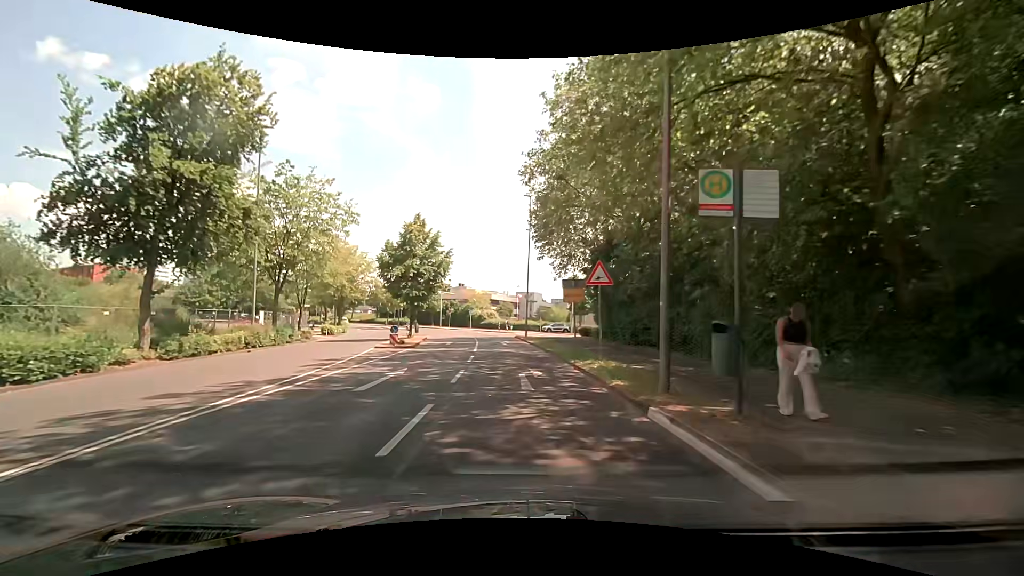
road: tertiary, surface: asphalt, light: Day
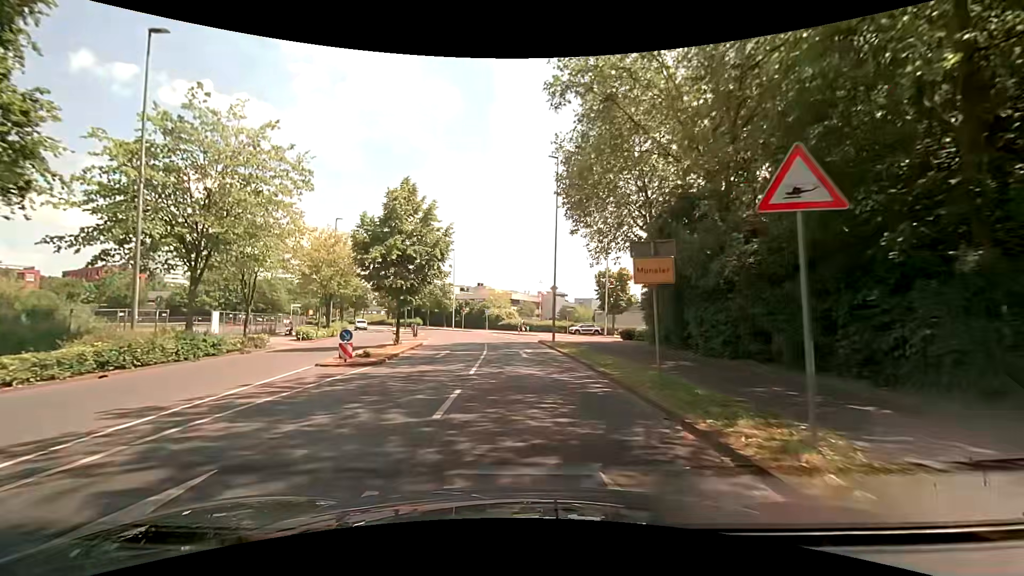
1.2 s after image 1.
(-0.2, +10.2) m; -3°
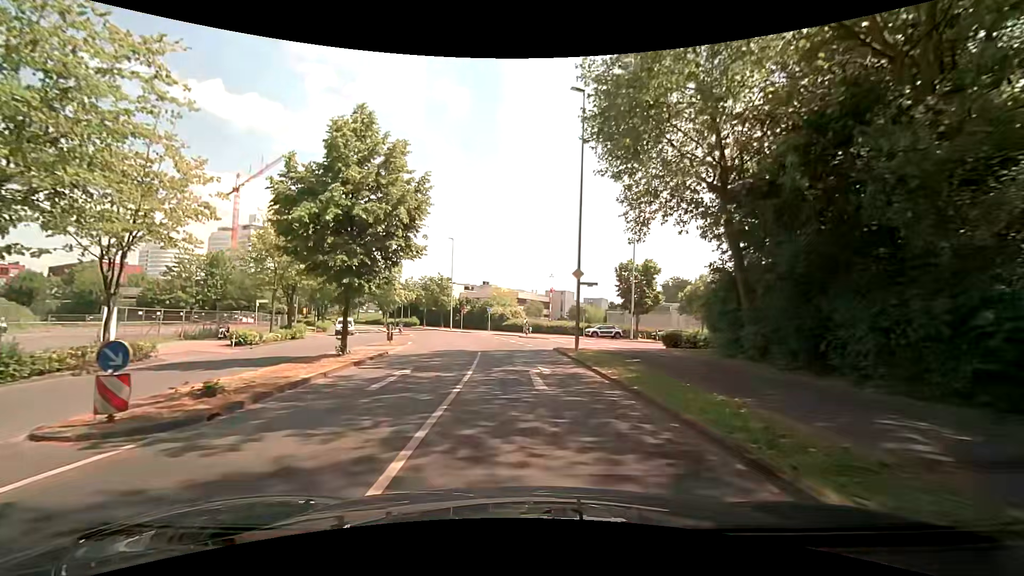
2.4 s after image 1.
(-0.1, +9.6) m; 0°
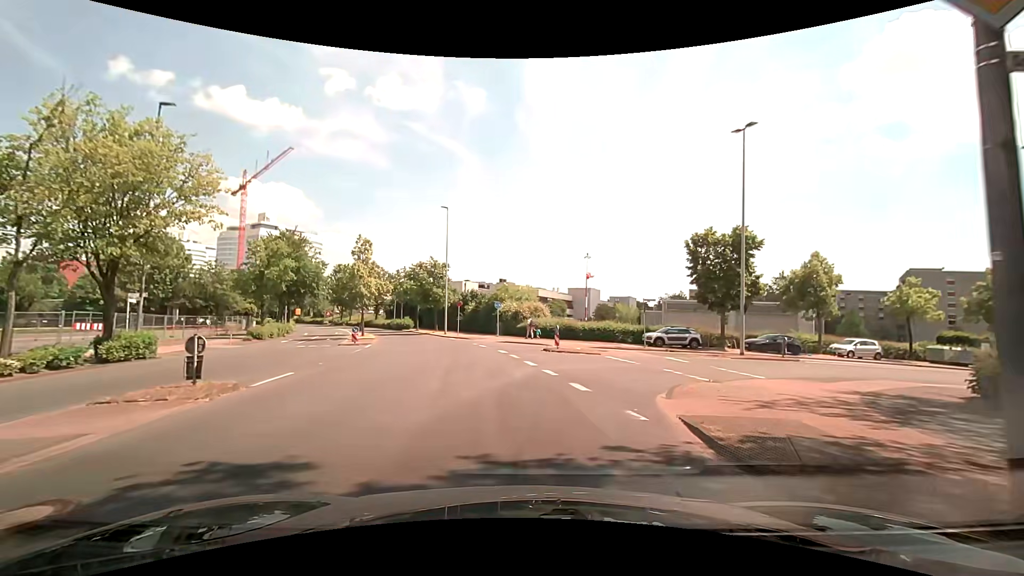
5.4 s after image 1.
(-0.3, +18.9) m; -2°
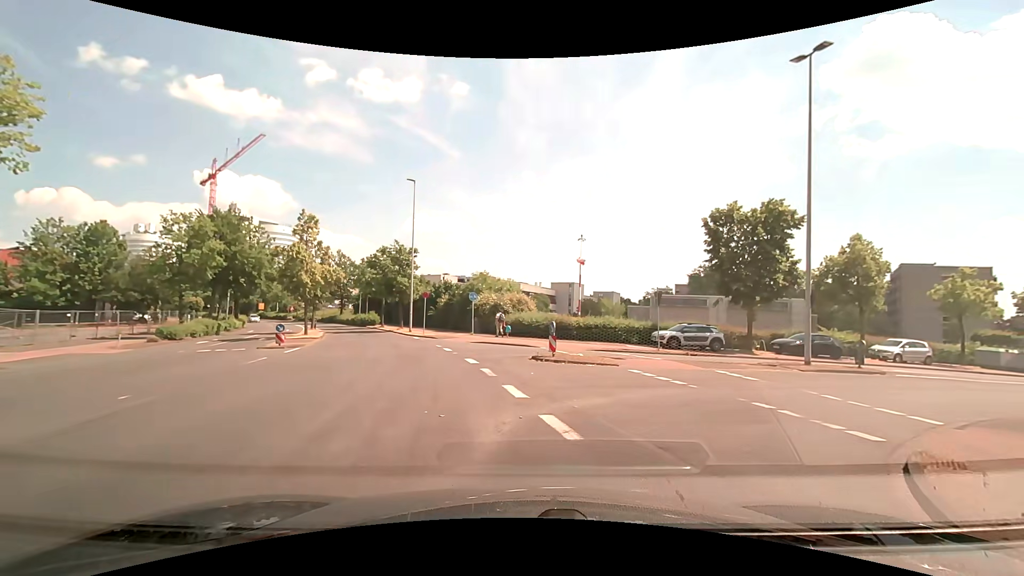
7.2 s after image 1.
(-0.1, +7.5) m; +1°
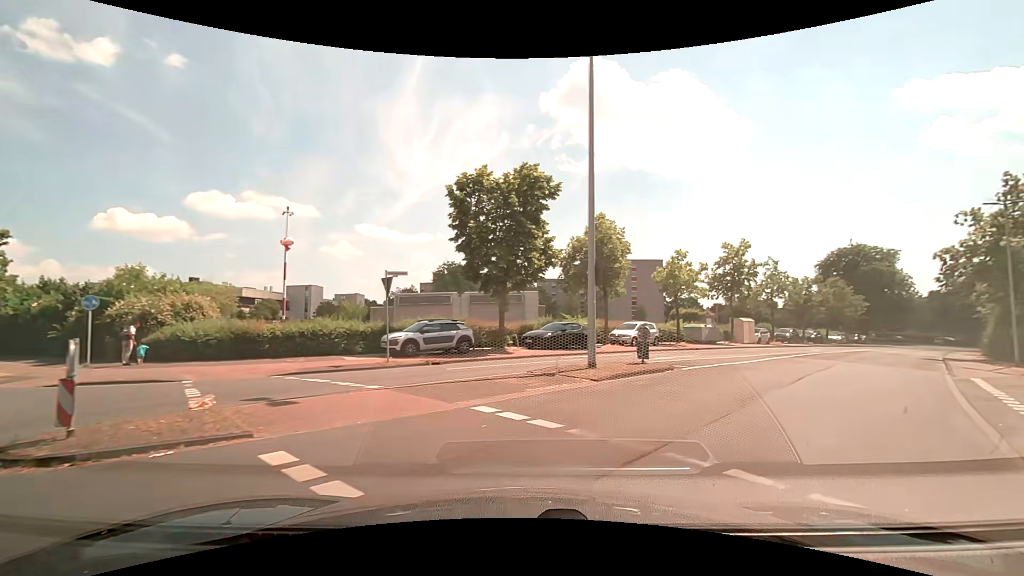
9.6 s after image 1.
(+2.0, +8.6) m; +27°
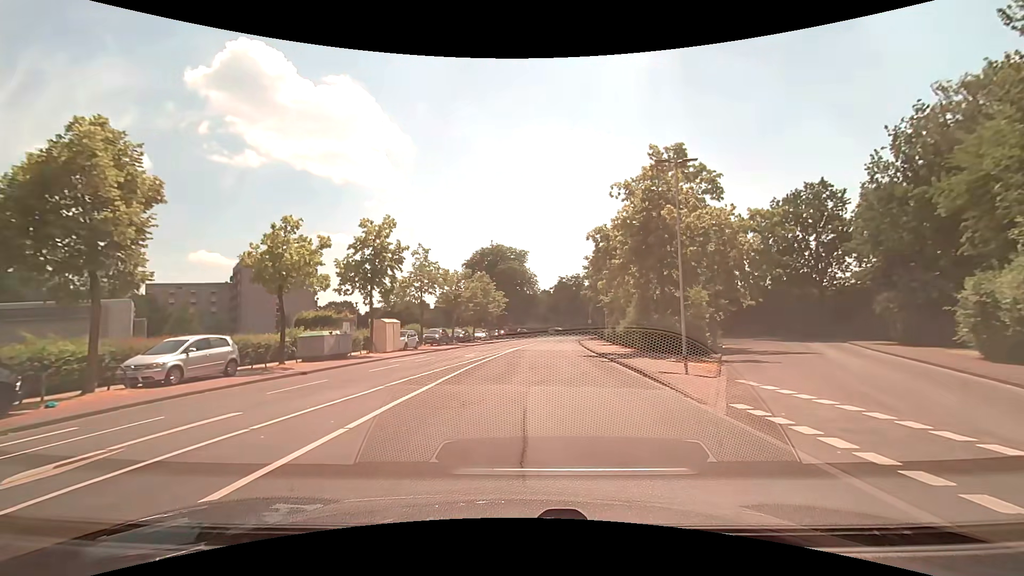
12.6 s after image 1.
(+5.6, +12.7) m; +39°
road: residential
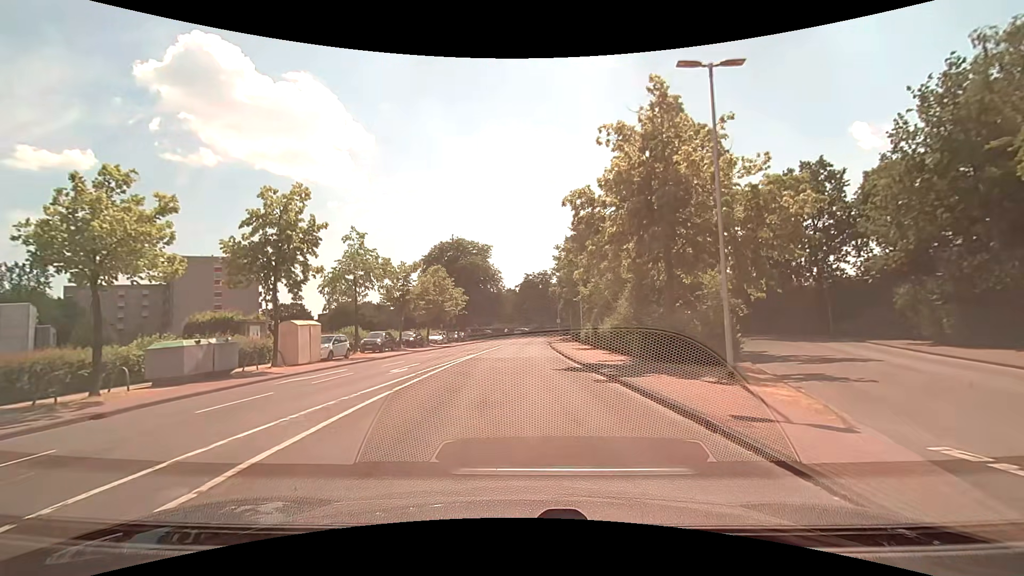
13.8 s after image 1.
(+0.3, +7.7) m; +4°
(0, +10) (0, +20) (0, +30) (+1, +40) (+1, +50) (+1, +60) (+2, +70) (+3, +80) (+4, +90) (+9, +98) m
